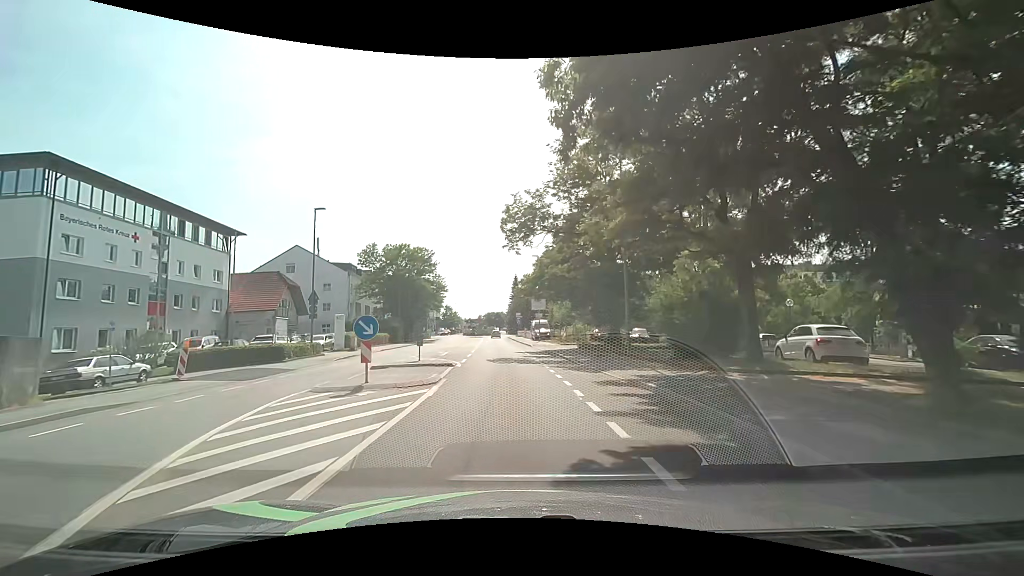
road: tertiary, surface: asphalt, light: Day
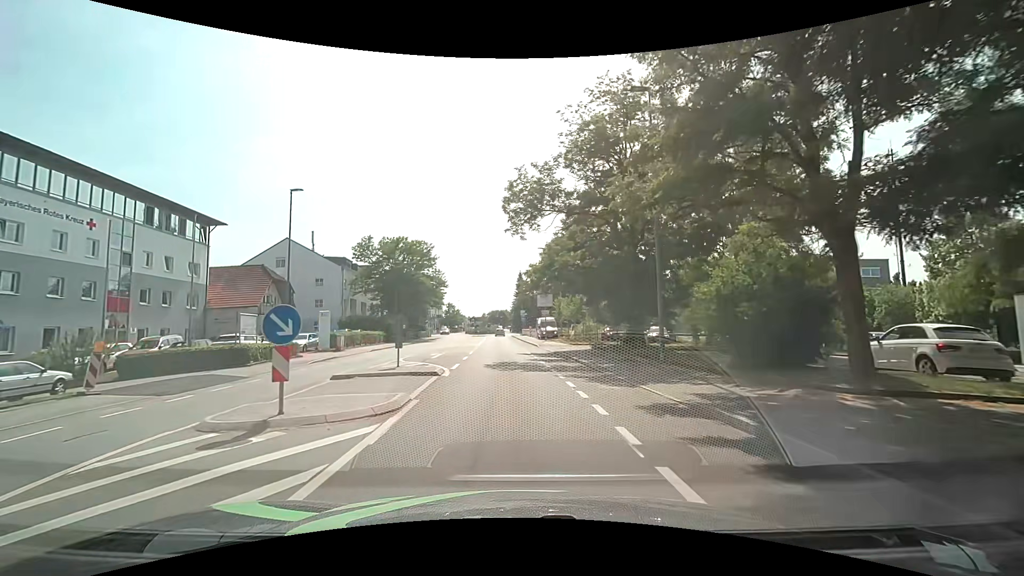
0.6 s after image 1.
(-0.1, +4.5) m; 0°
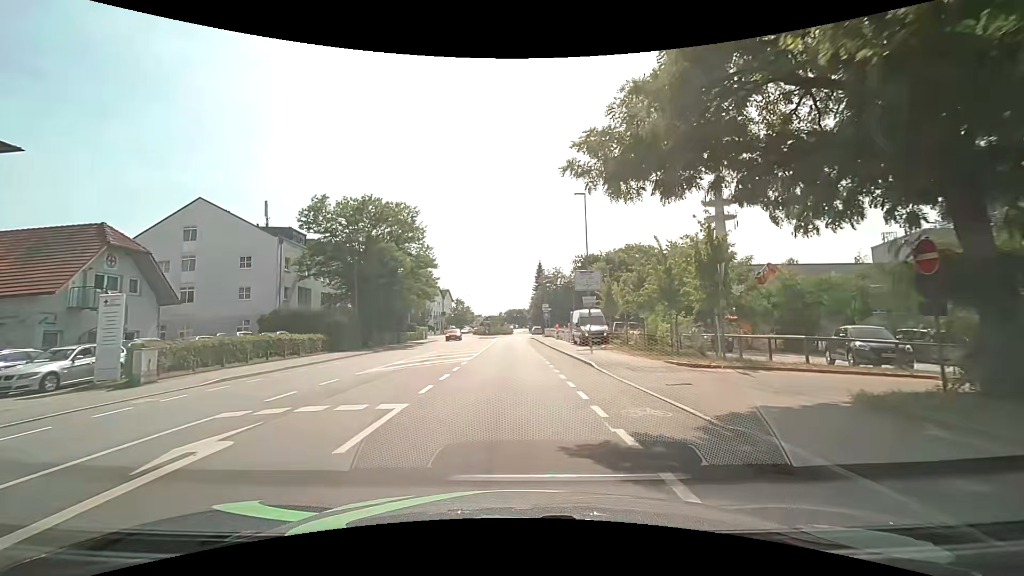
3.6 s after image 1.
(-0.7, +22.3) m; -3°
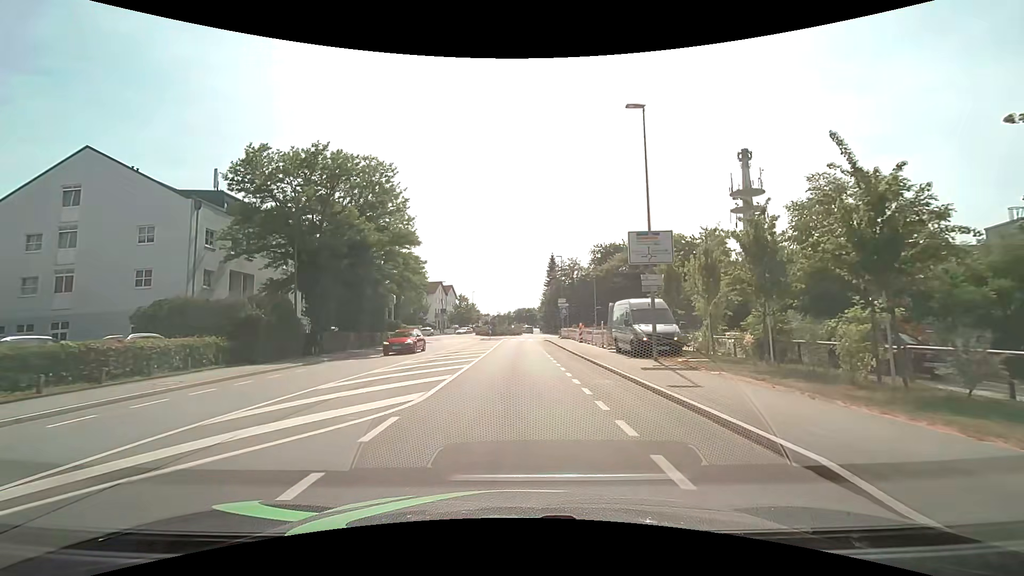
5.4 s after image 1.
(-0.1, +13.4) m; -1°
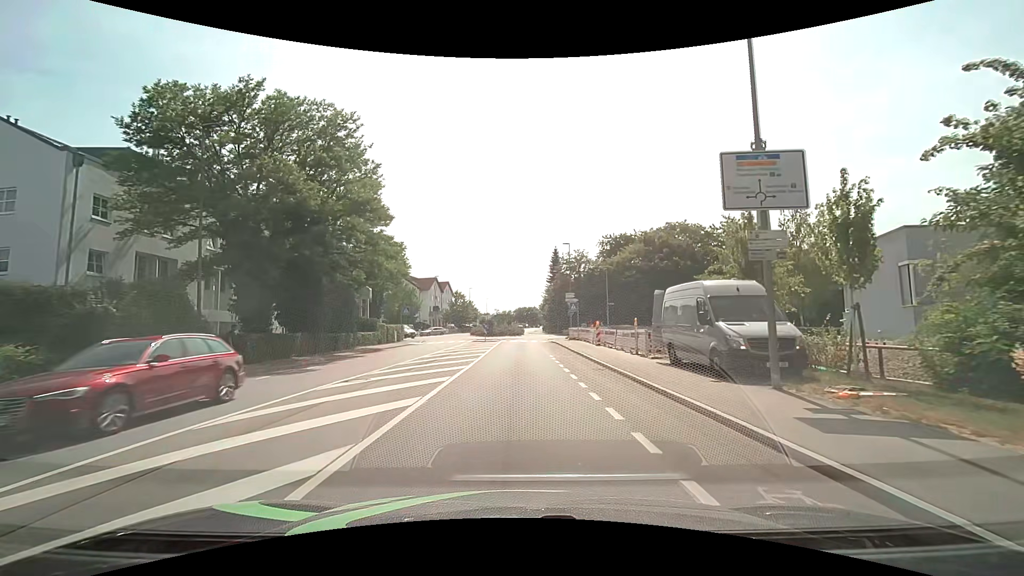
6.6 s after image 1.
(0.0, +8.9) m; 0°
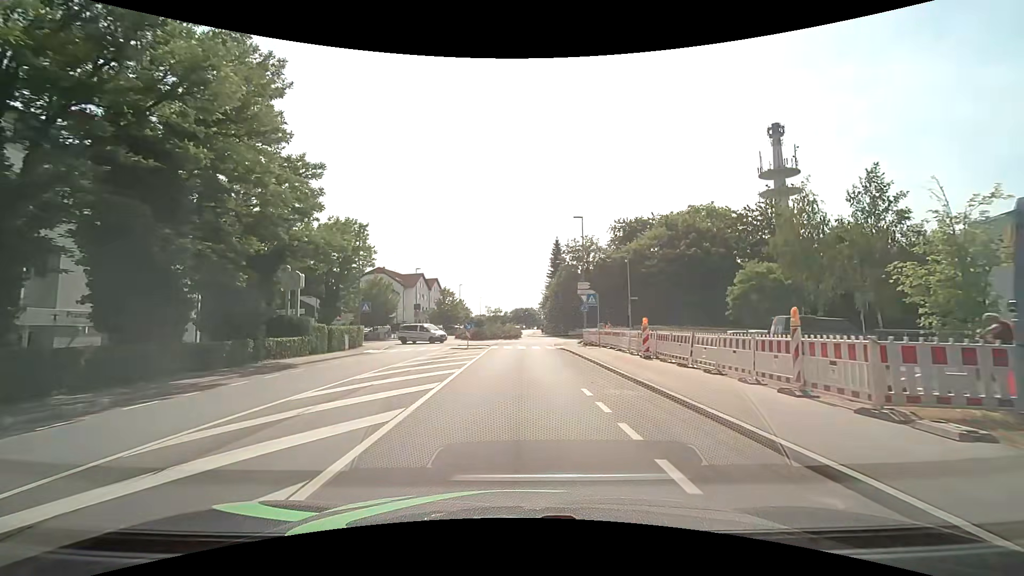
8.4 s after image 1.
(0.0, +13.4) m; 0°
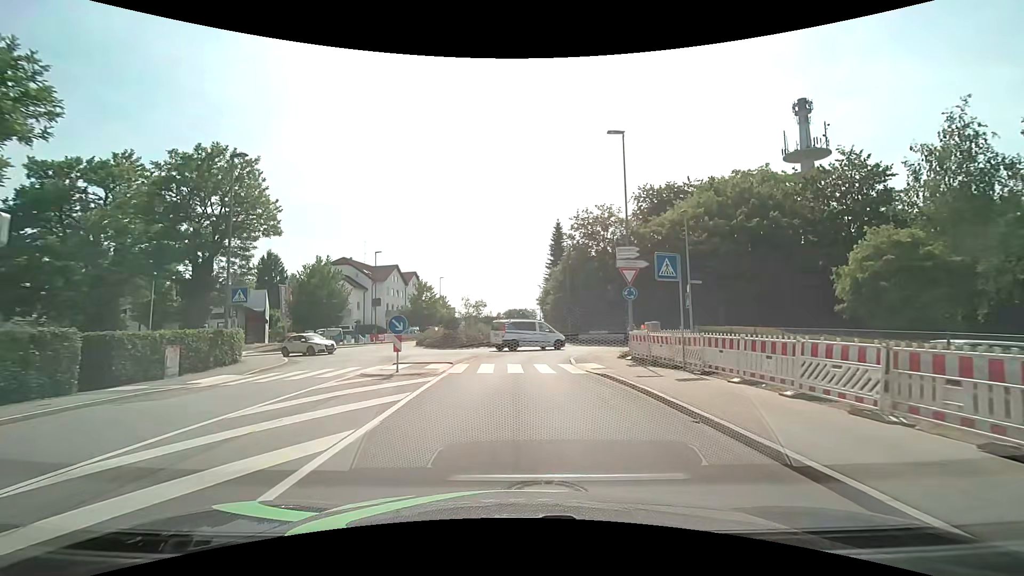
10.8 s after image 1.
(+0.1, +17.8) m; +1°
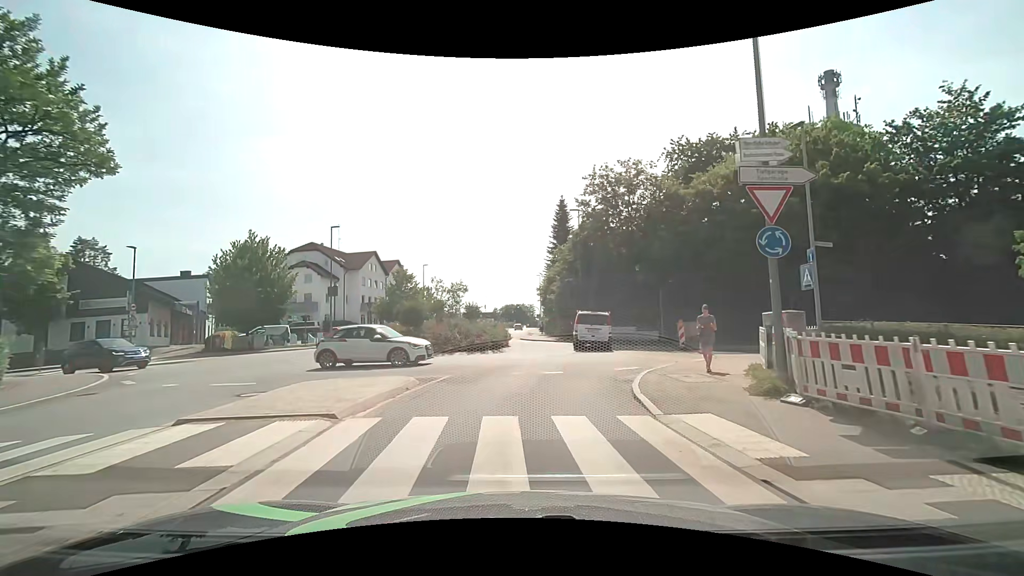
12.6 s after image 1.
(0.0, +12.1) m; 0°
